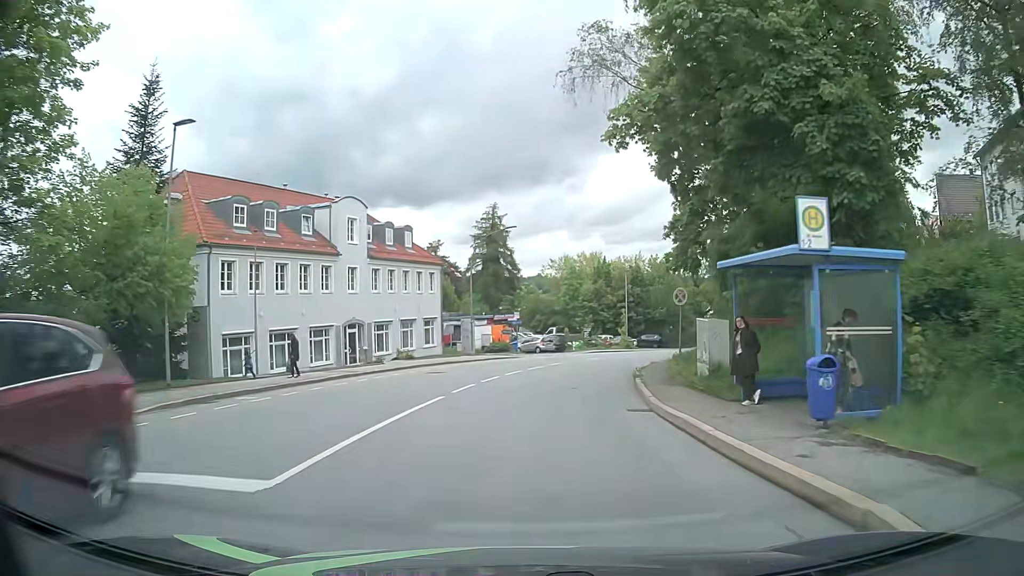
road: tertiary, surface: asphalt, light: Day
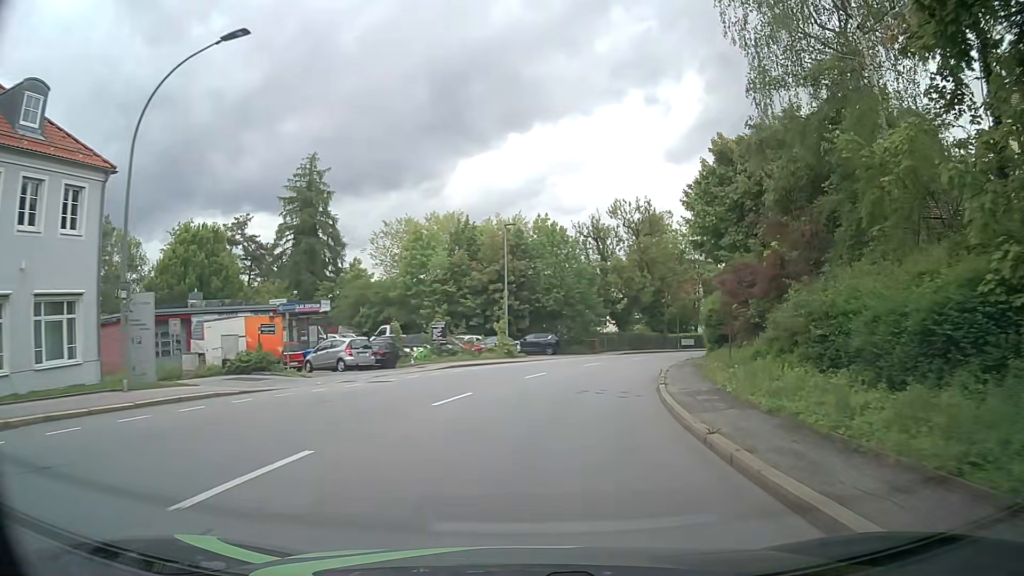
(+2.9, +29.9) m; +12°
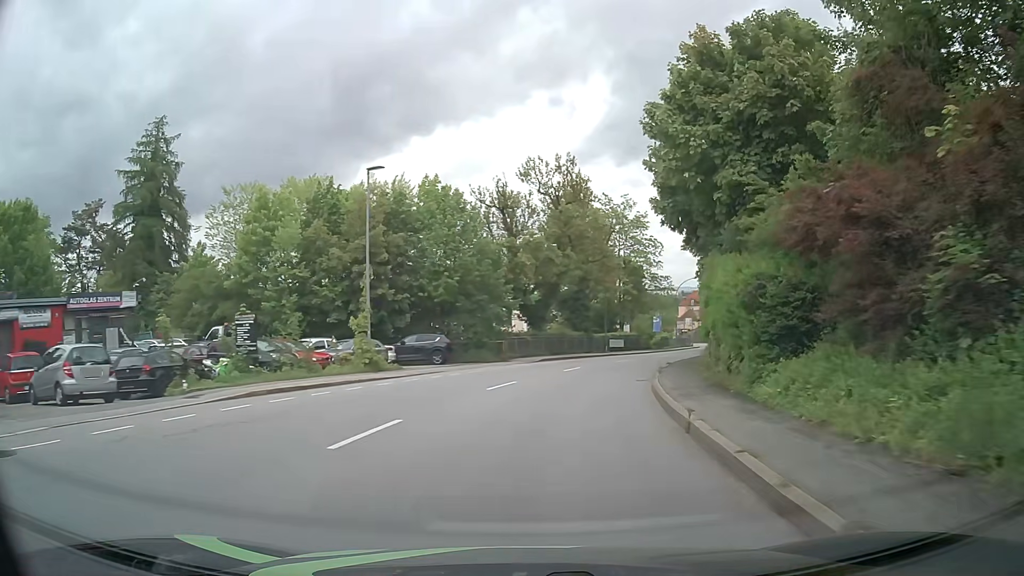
(+1.1, +14.8) m; +8°
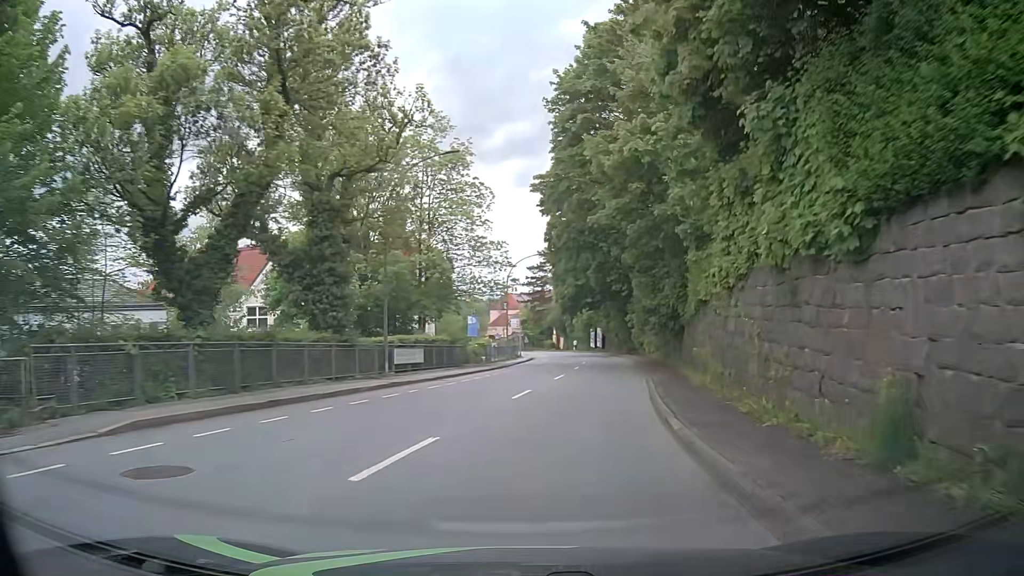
(+4.5, +28.9) m; +17°
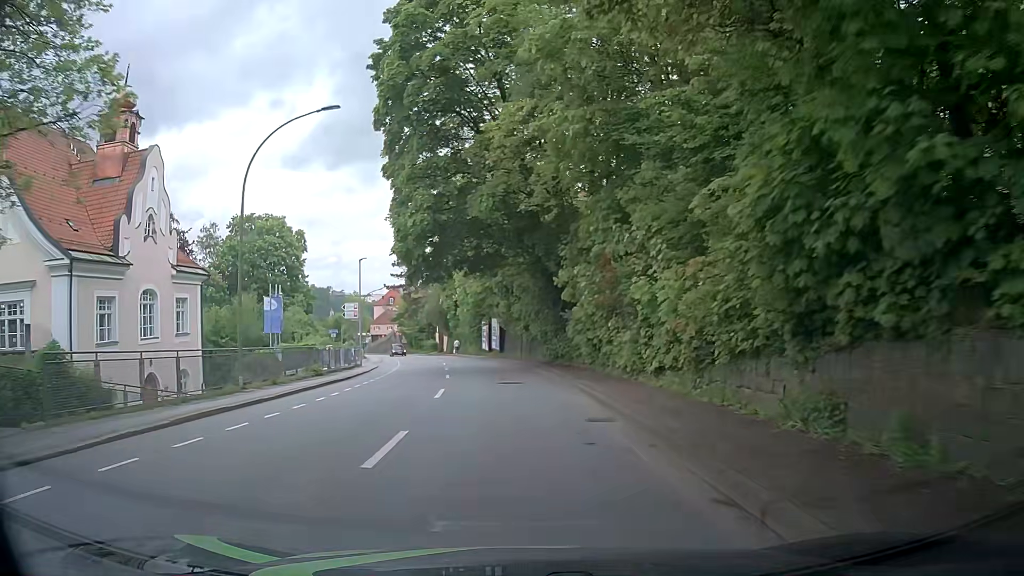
(+4.4, +35.6) m; +10°
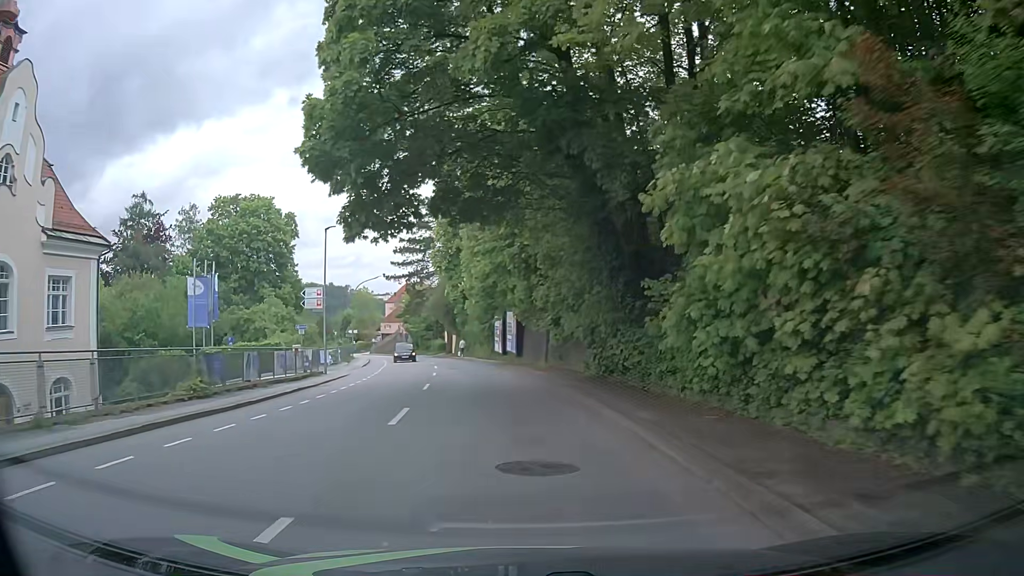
(-0.3, +14.1) m; -2°
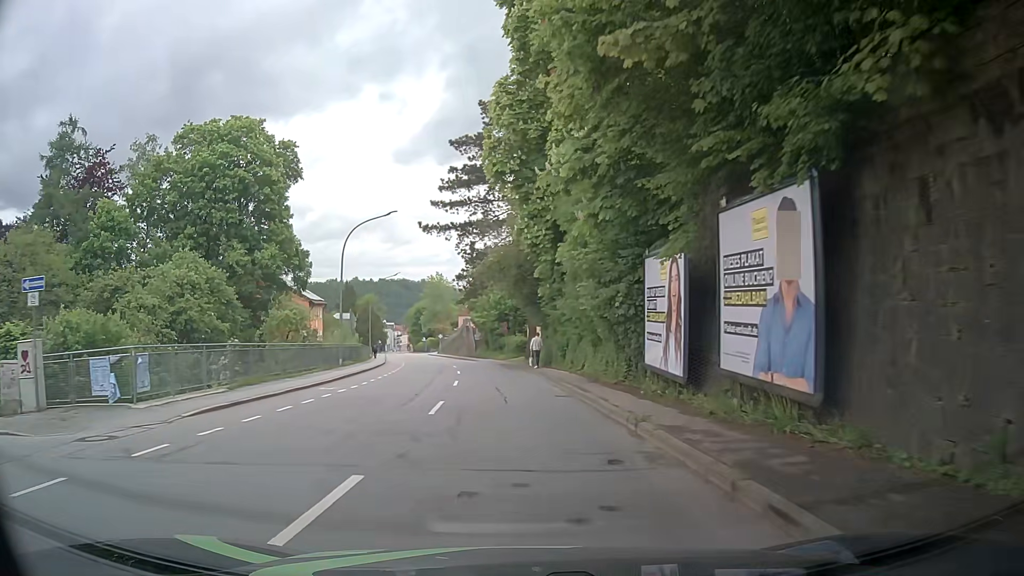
(-2.9, +34.5) m; -9°
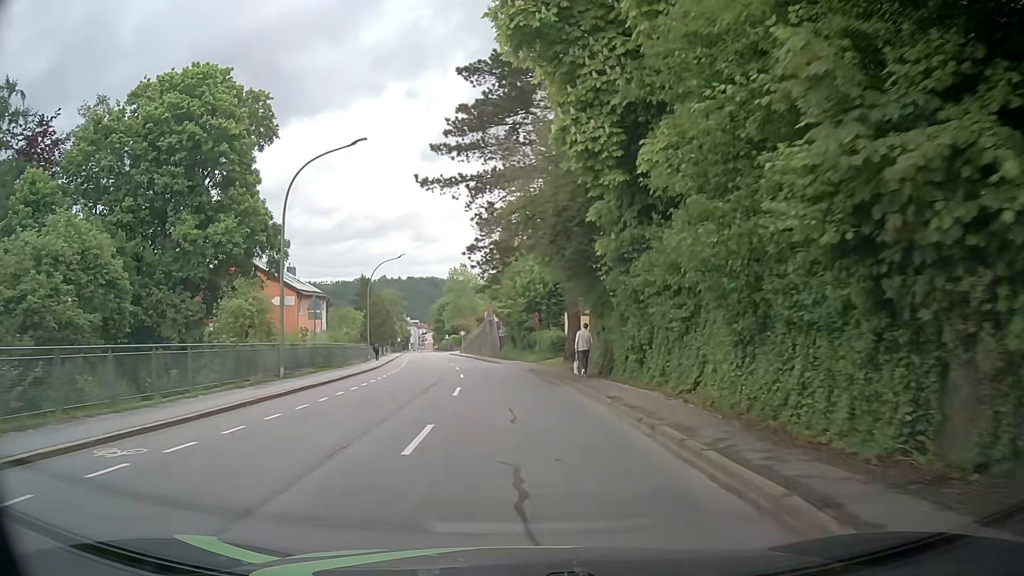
(-0.4, +13.7) m; -3°
(0, +10) (0, +20) (-1, +30) (-2, +40) (-3, +50) (-5, +60) (-6, +70) (-8, +80) (-9, +89) (-11, +99) m
